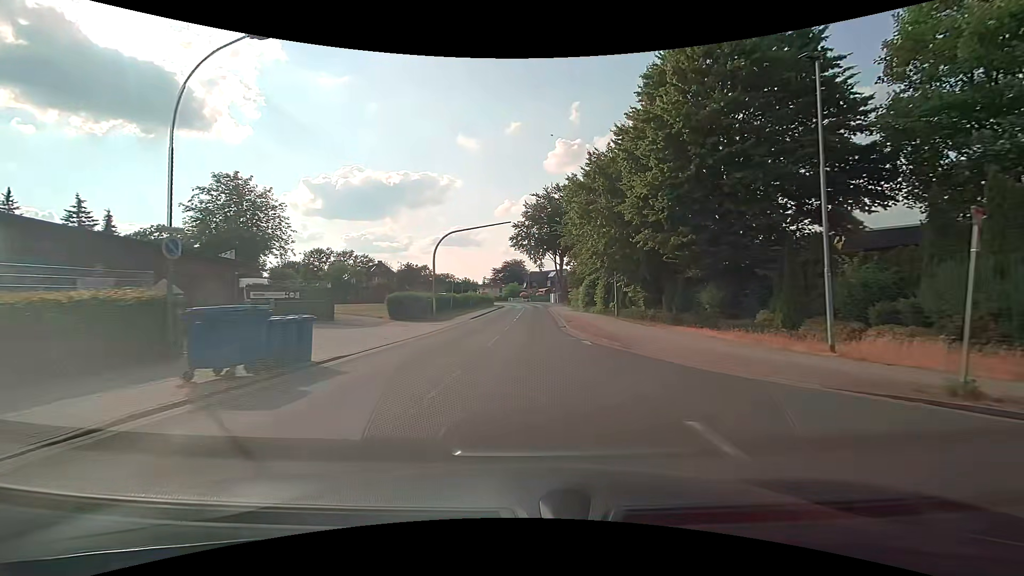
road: residential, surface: asphalt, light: Day
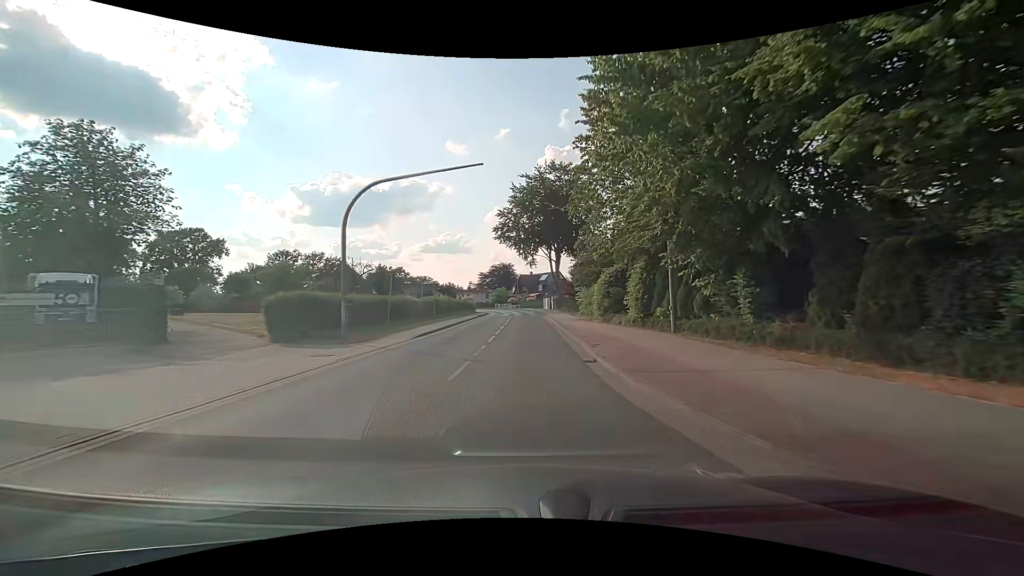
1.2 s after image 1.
(+0.1, +15.1) m; +1°
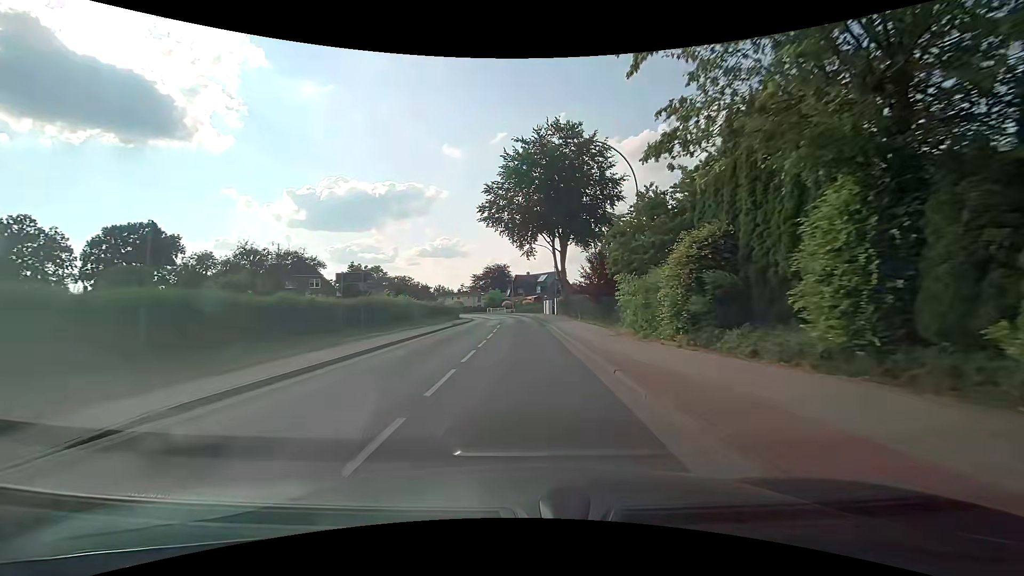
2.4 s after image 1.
(+0.1, +15.1) m; +1°
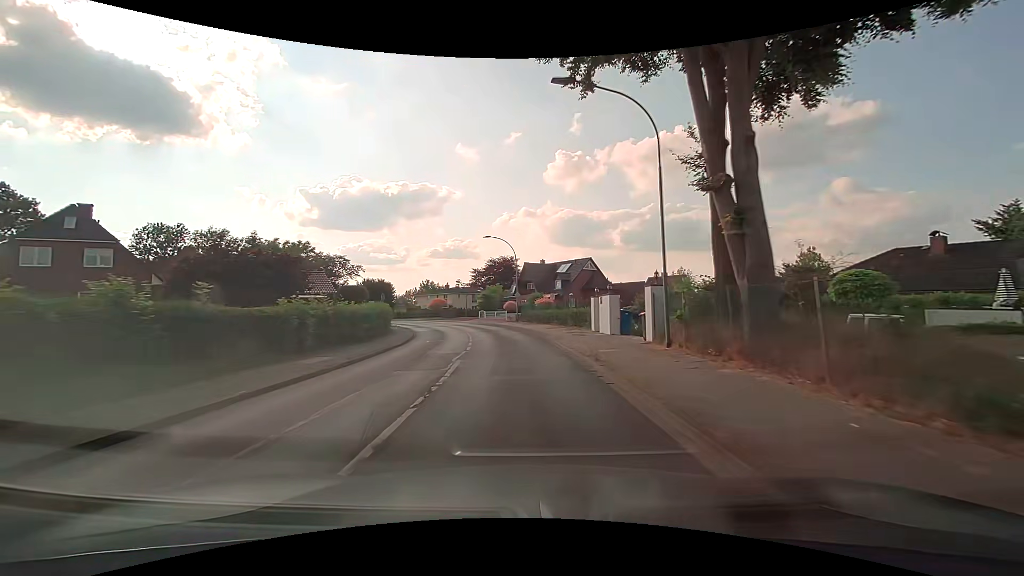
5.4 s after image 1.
(-0.5, +37.6) m; -2°
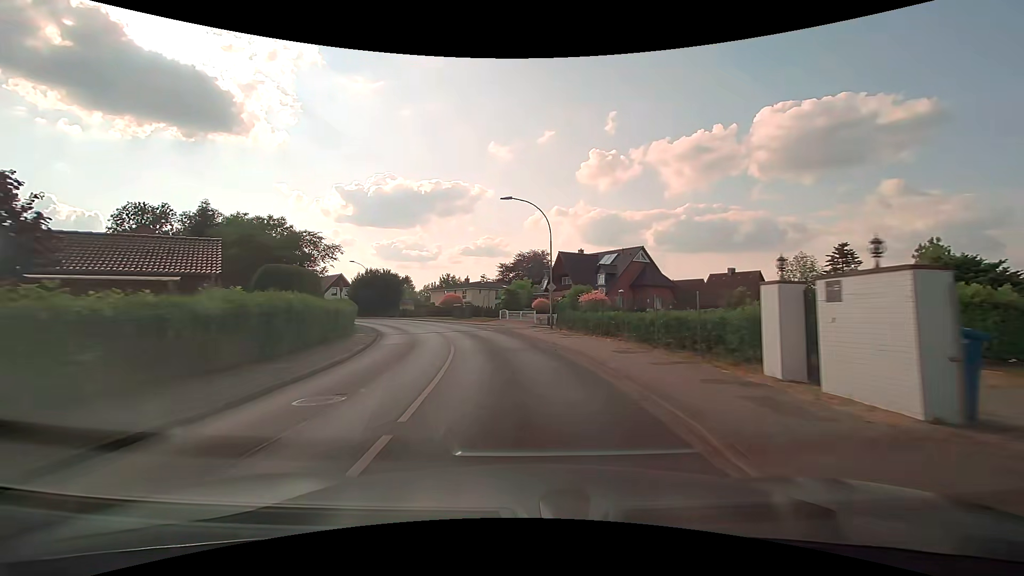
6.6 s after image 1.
(-0.3, +15.1) m; -3°
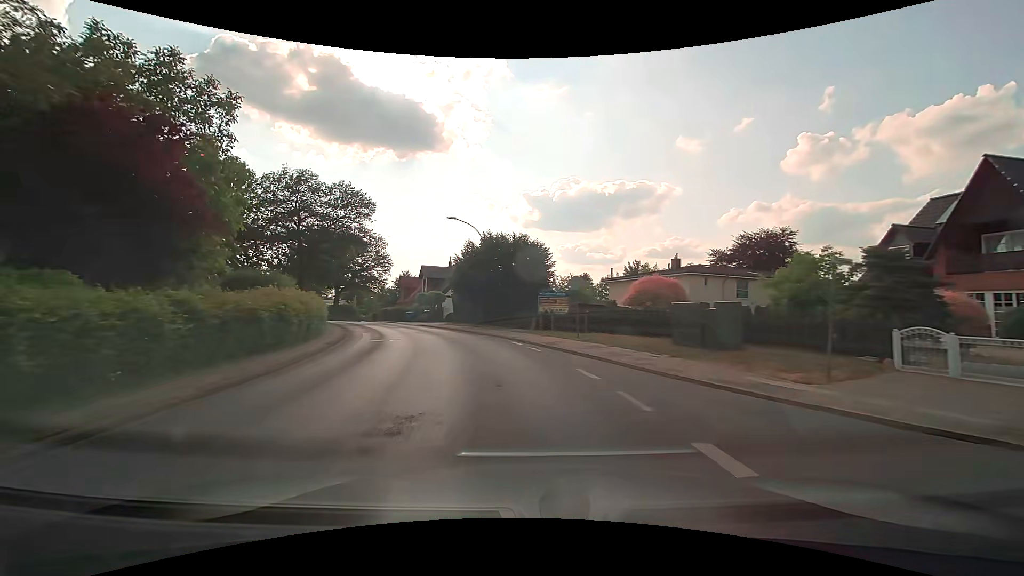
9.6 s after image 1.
(-5.9, +37.3) m; -20°
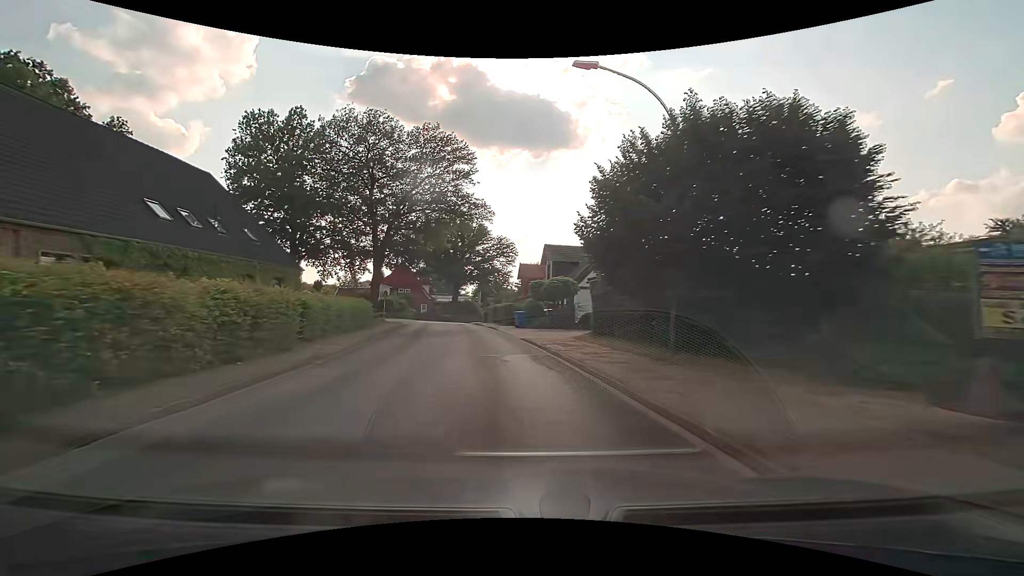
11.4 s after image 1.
(-3.1, +22.5) m; -16°
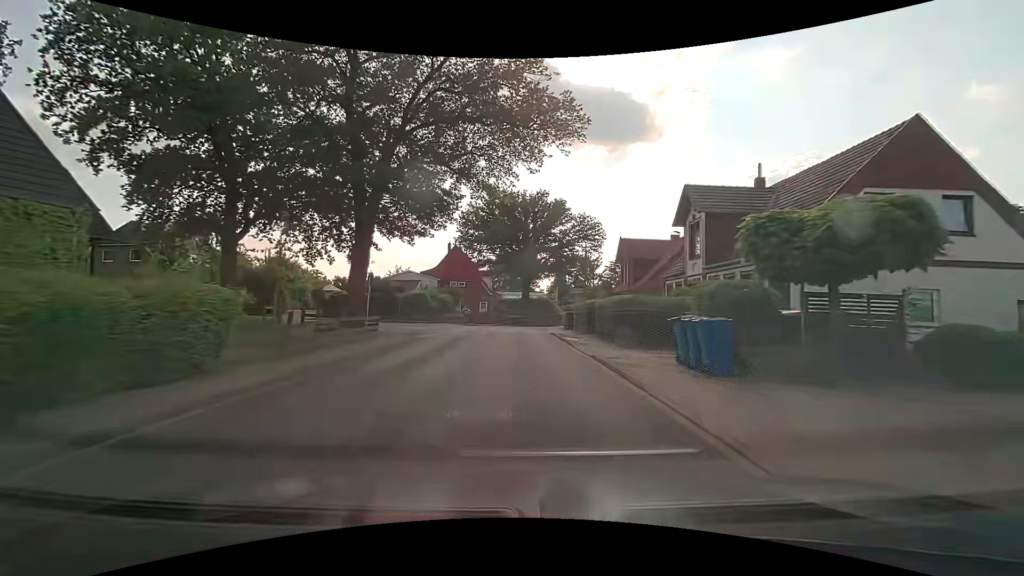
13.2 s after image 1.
(-2.3, +22.9) m; -9°
(0, +10) (0, +20) (0, +30) (0, +40) (+1, +50) (+2, +60) (+5, +69) (+8, +79) (+11, +89) (+13, +98) m
